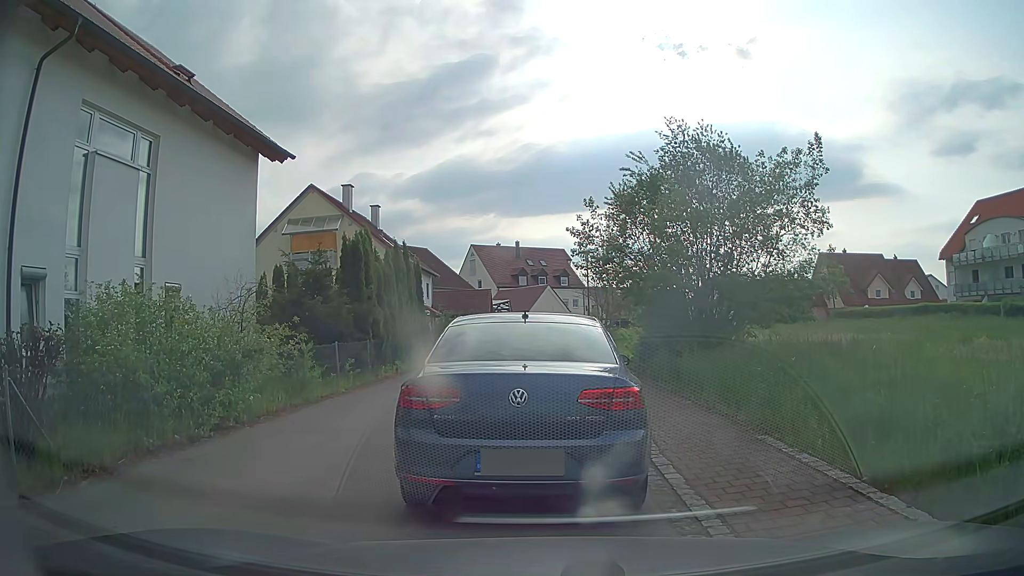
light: Day
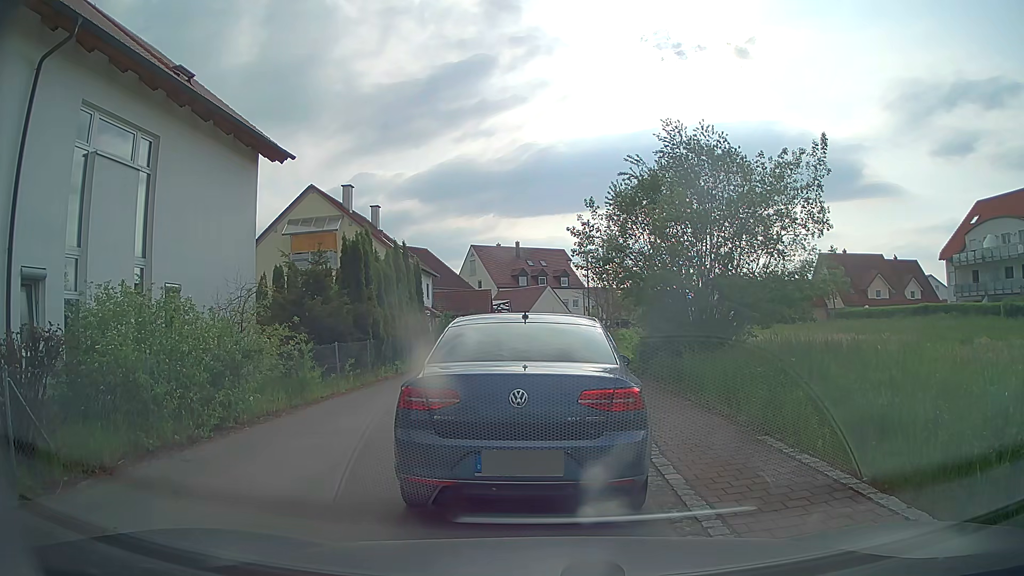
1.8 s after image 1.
(0.0, +0.1) m; 0°
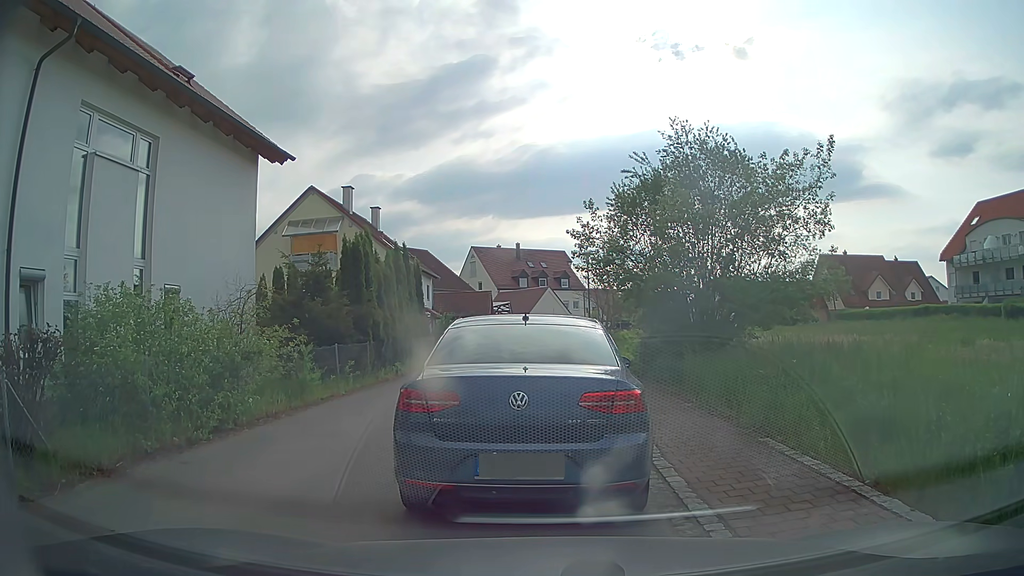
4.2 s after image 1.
(0.0, 0.0) m; 0°
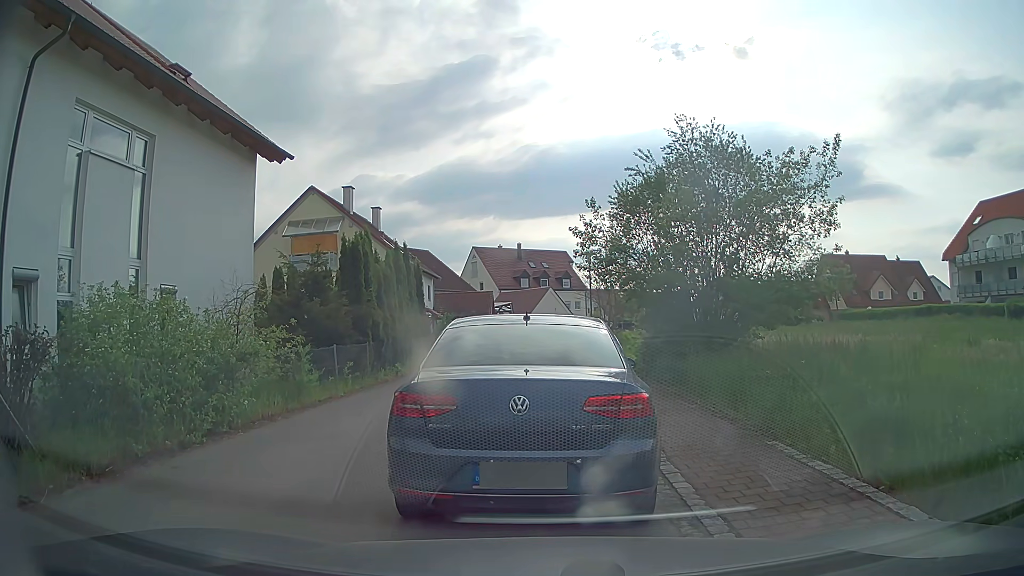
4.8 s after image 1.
(0.0, +0.2) m; 0°
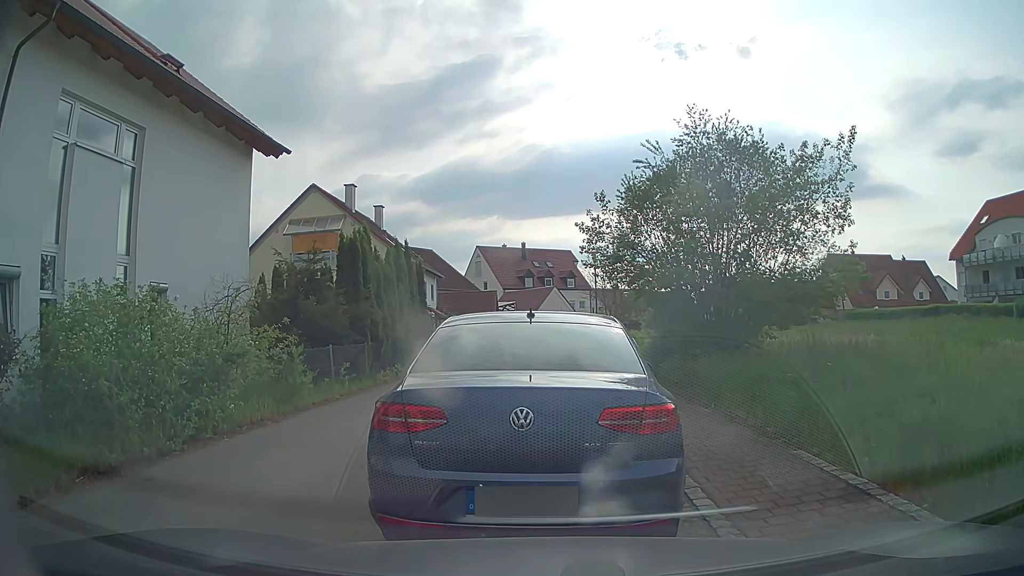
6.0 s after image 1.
(0.0, +0.6) m; 0°
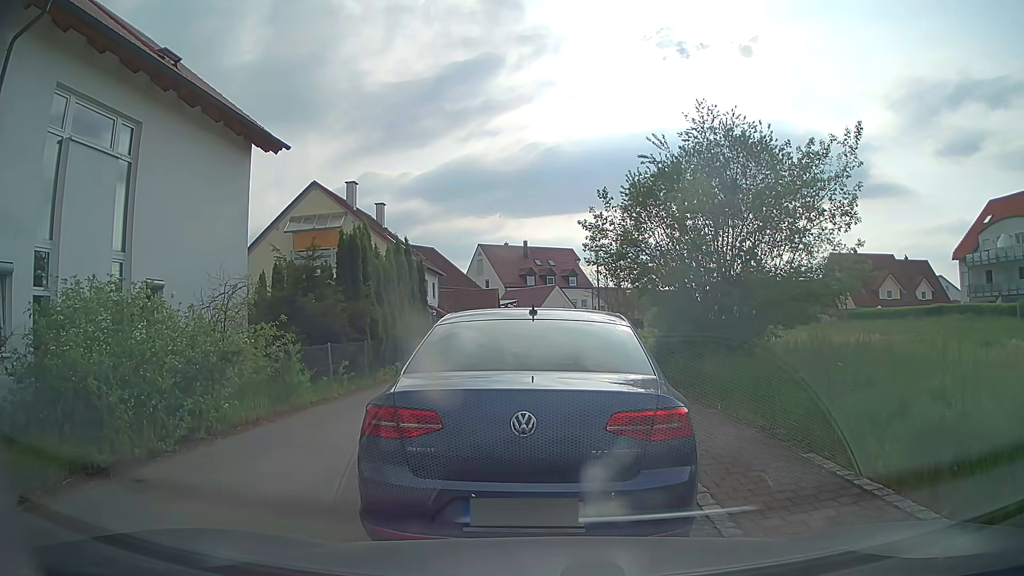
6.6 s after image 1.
(0.0, +0.2) m; 0°
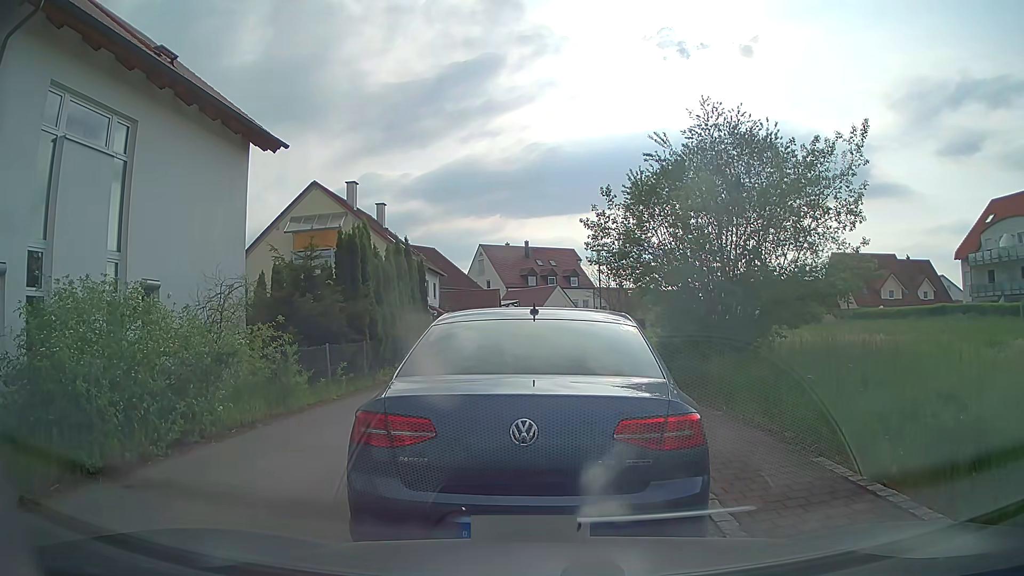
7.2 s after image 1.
(0.0, +0.2) m; 0°
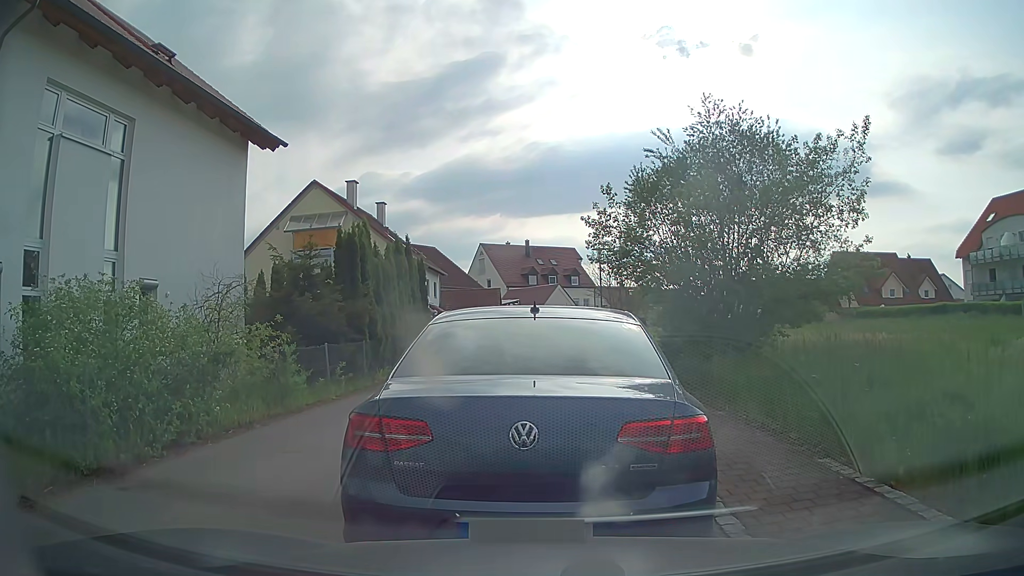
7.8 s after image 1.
(0.0, +0.1) m; 0°
